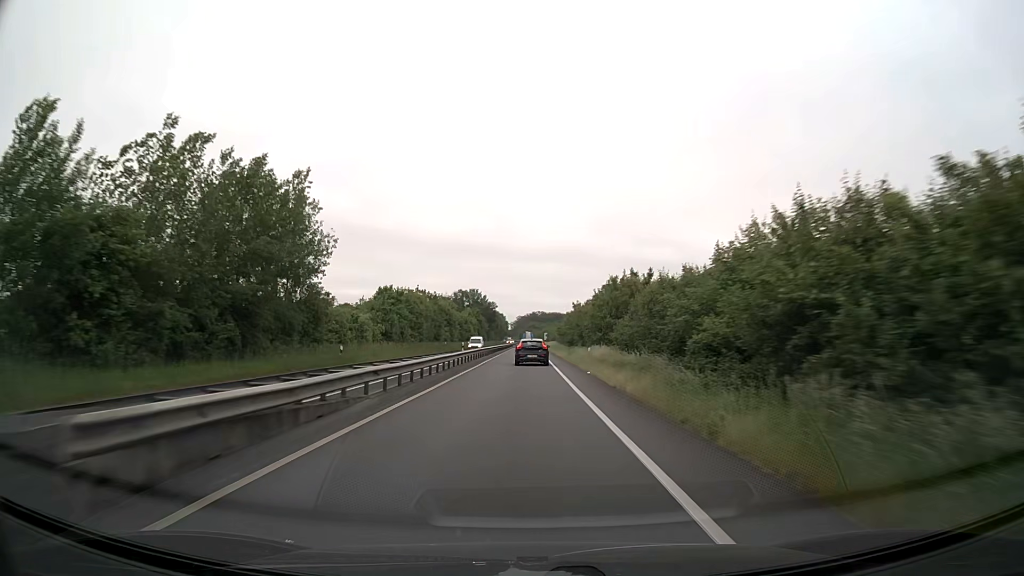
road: trunk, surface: asphalt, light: Day
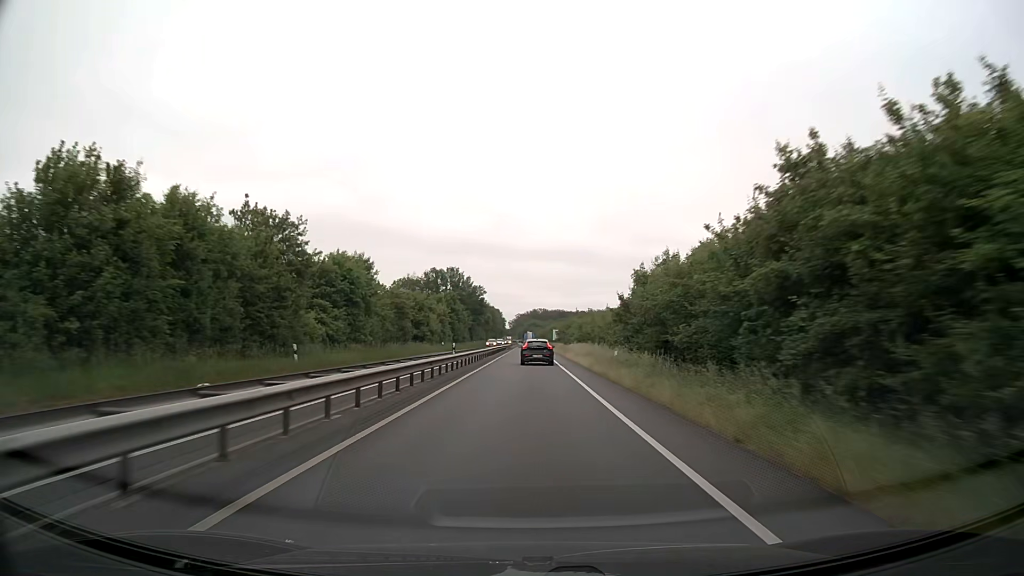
(-0.1, +58.4) m; 0°
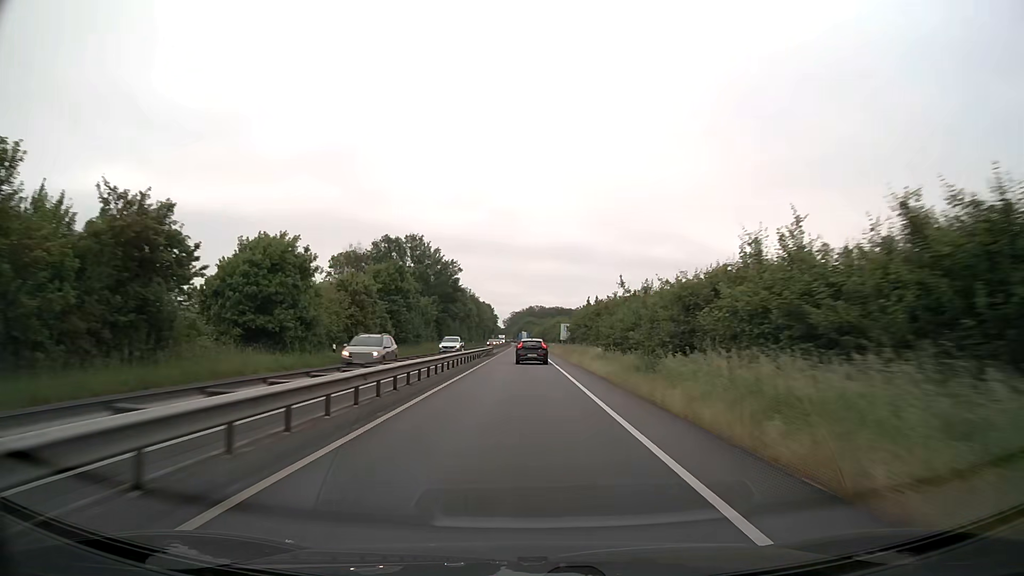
(+0.2, +43.9) m; 0°
(0, +10) (0, +20) (0, +30) (0, +40) (0, +50) (0, +60) (0, +70) (0, +80) (-1, +90) (-1, +100) m
